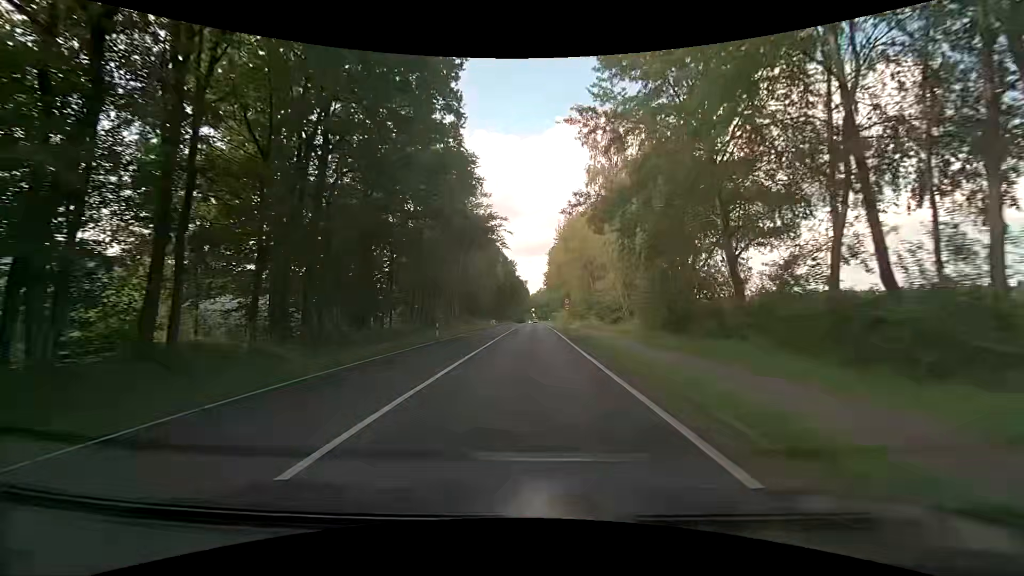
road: primary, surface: asphalt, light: Day
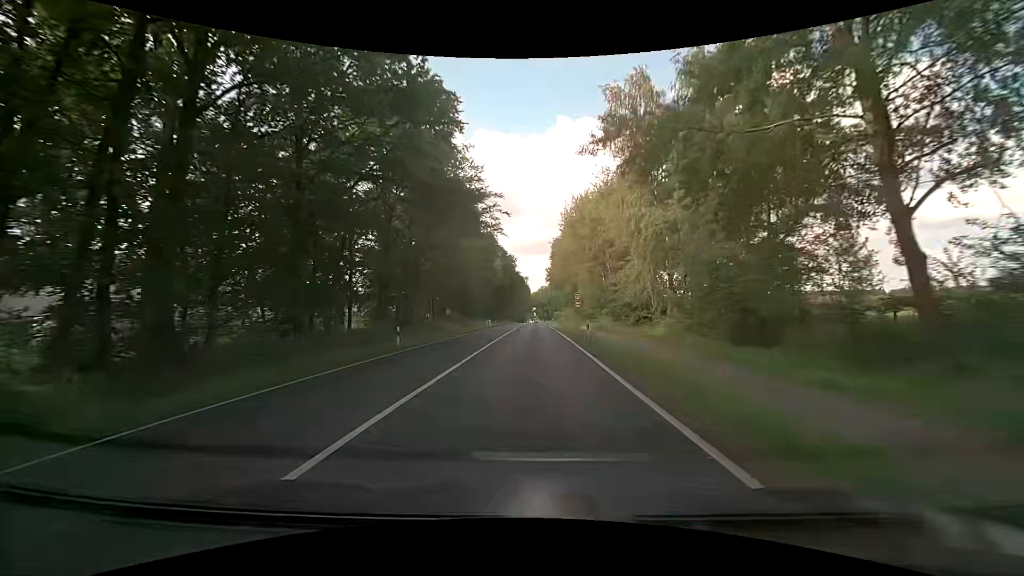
(+0.1, +10.6) m; 0°
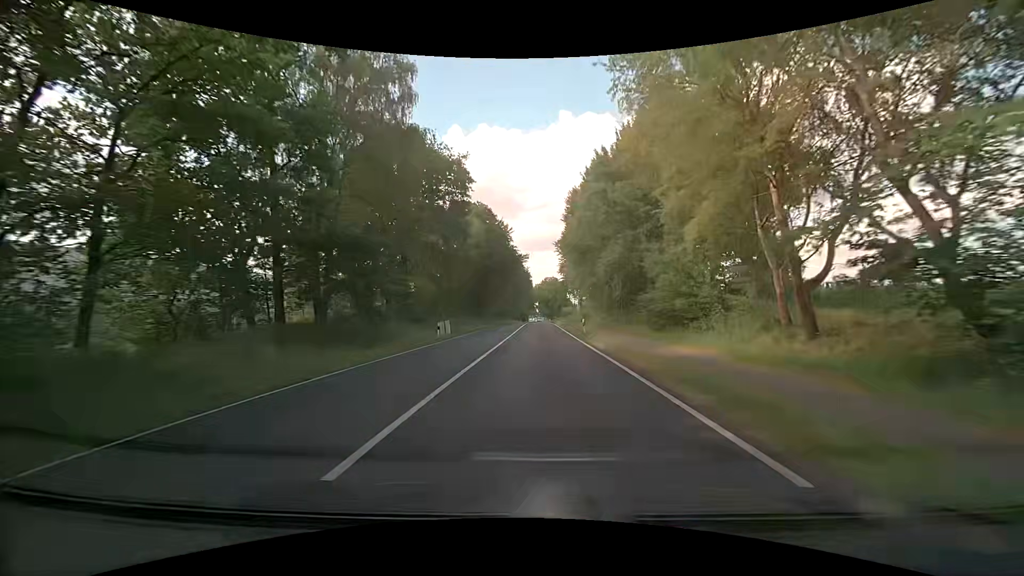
(0.0, +42.9) m; 0°
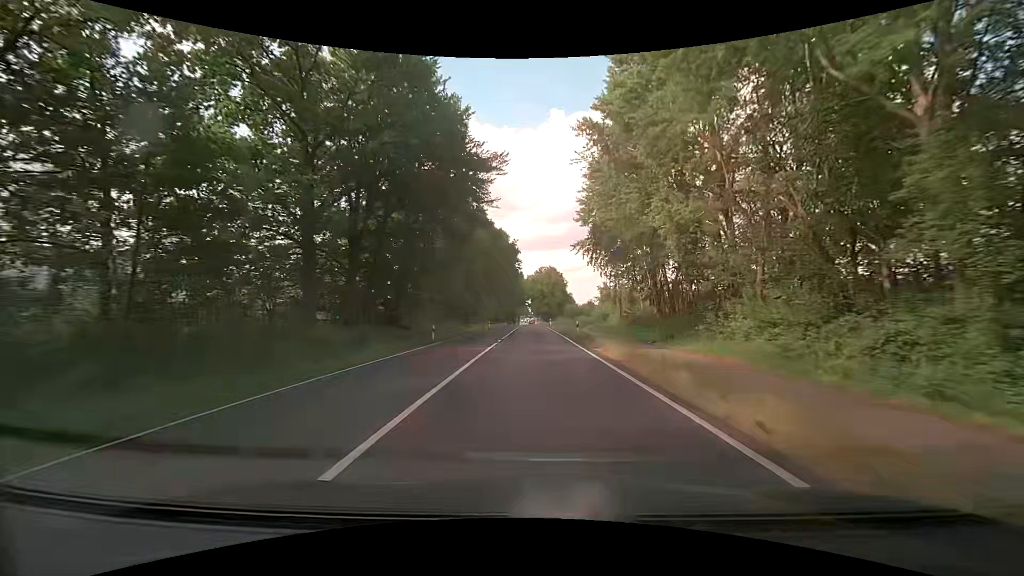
(0.0, +54.7) m; 0°
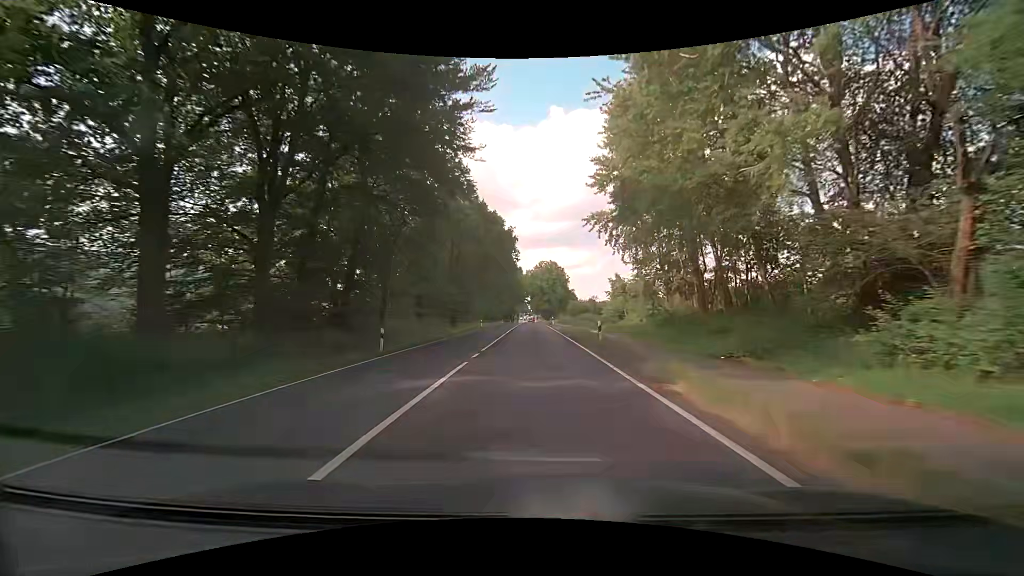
(0.0, +11.1) m; 0°
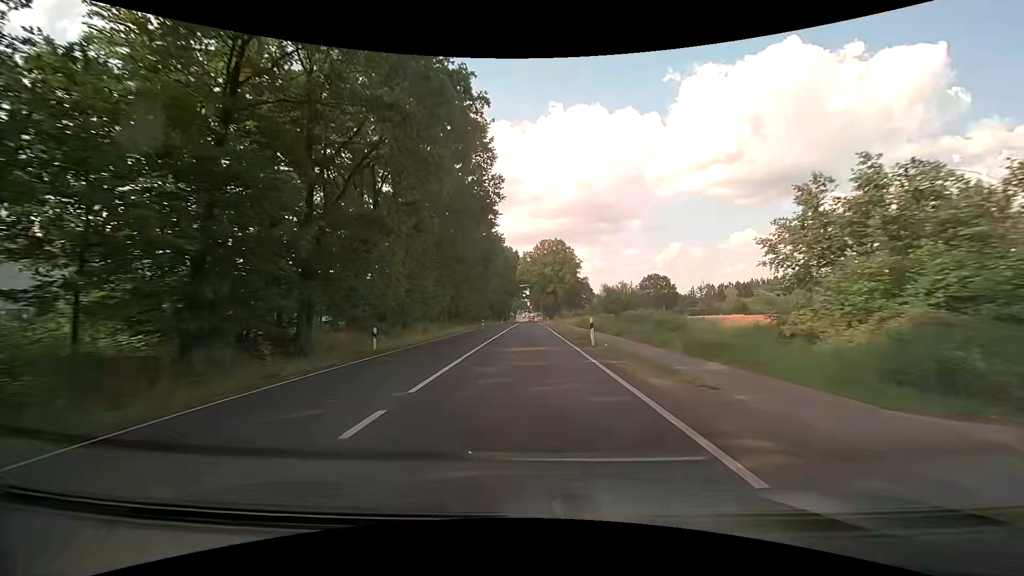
(-0.2, +44.8) m; 0°
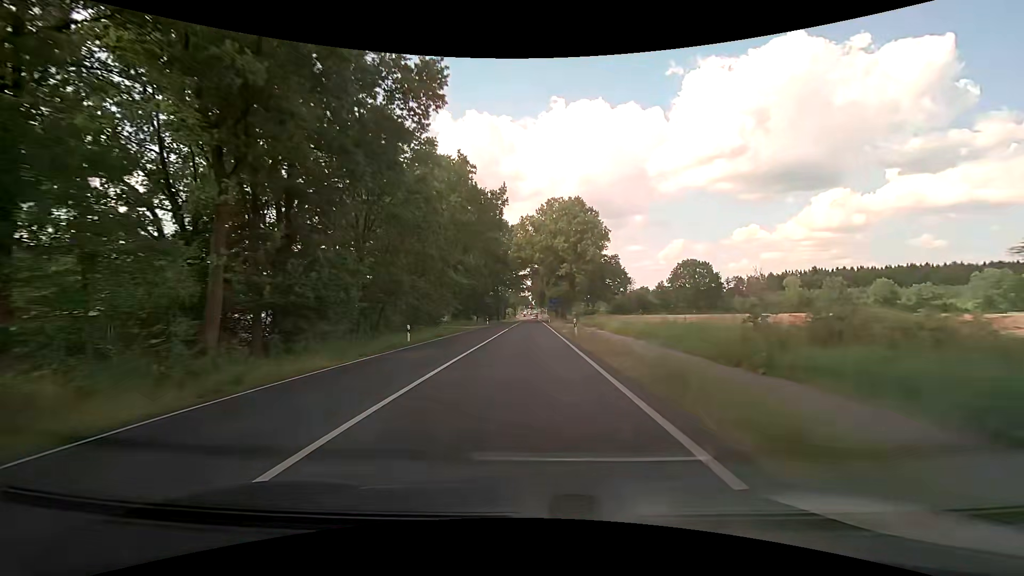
(-0.4, +44.1) m; 0°
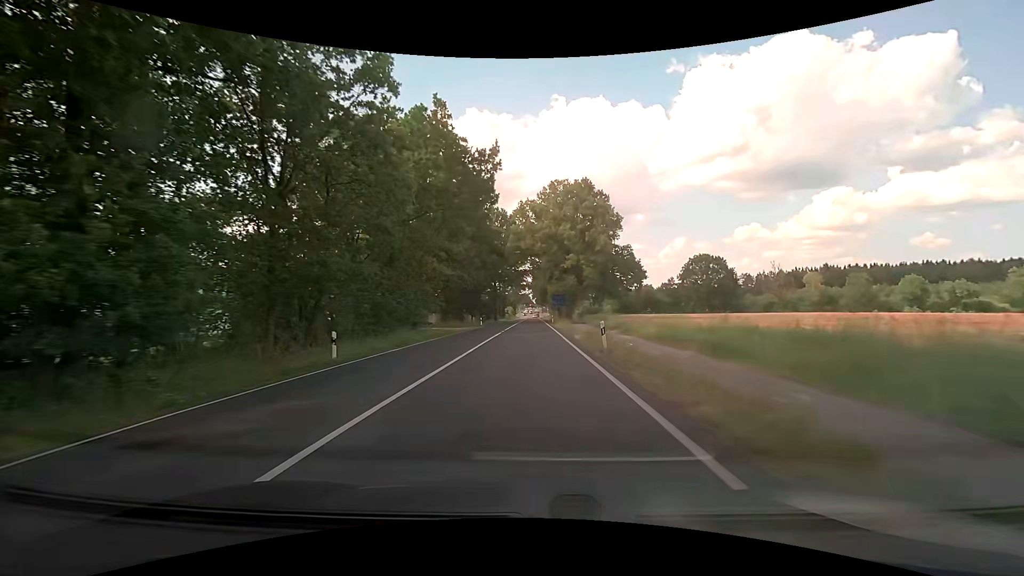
(-0.1, +10.7) m; 0°
(0, +10) (0, +20) (0, +30) (0, +40) (0, +50) (0, +60) (-1, +70) (-1, +80) (-1, +90) (-1, +100) m
